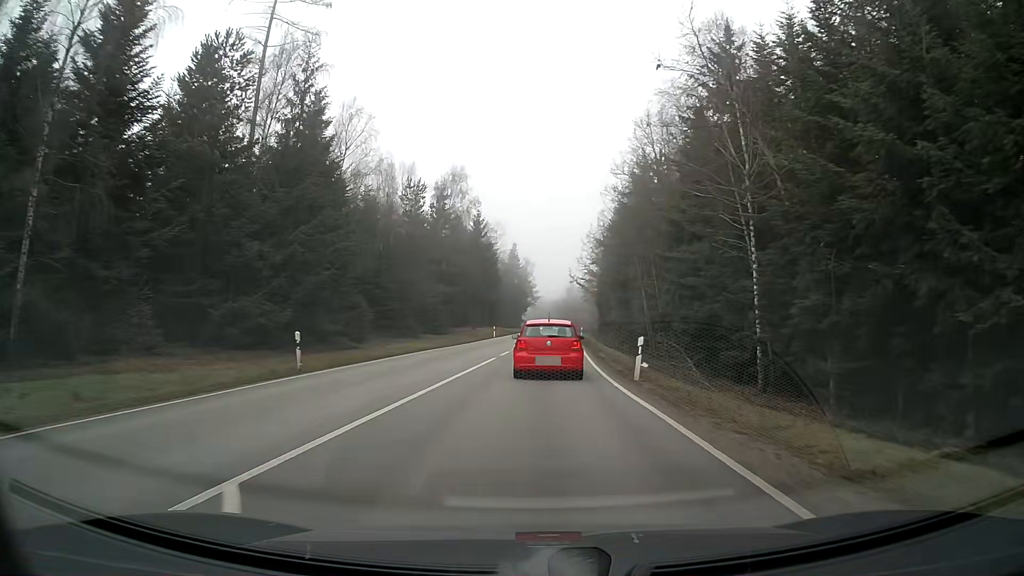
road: secondary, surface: asphalt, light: Day
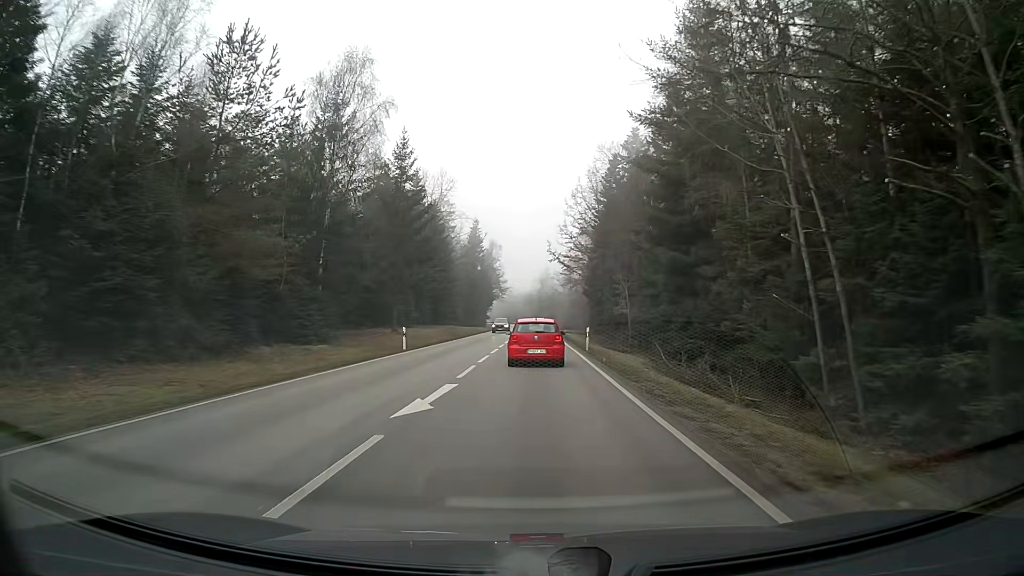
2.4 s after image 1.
(+0.6, +35.7) m; +2°
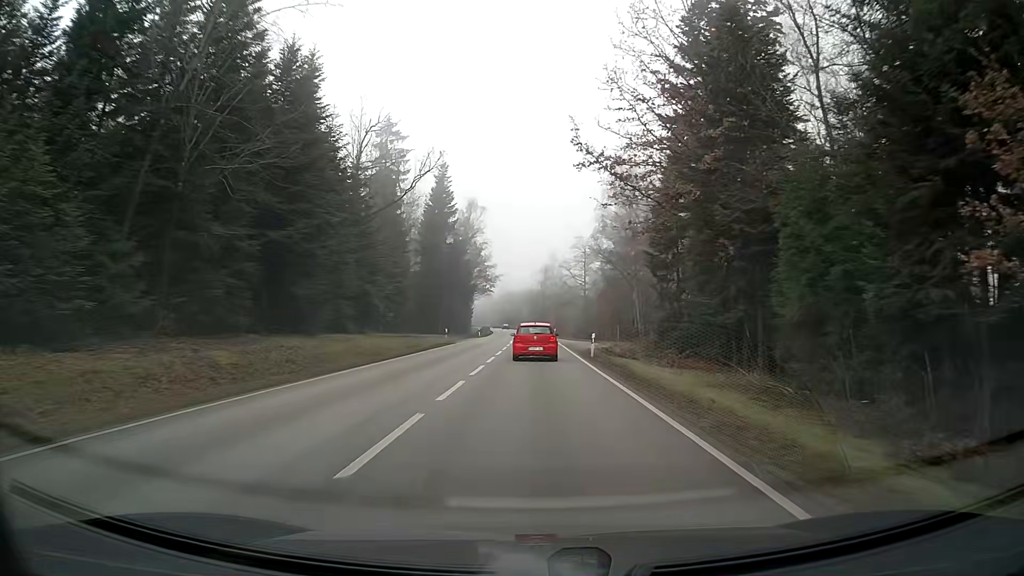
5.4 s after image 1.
(0.0, +52.8) m; 0°
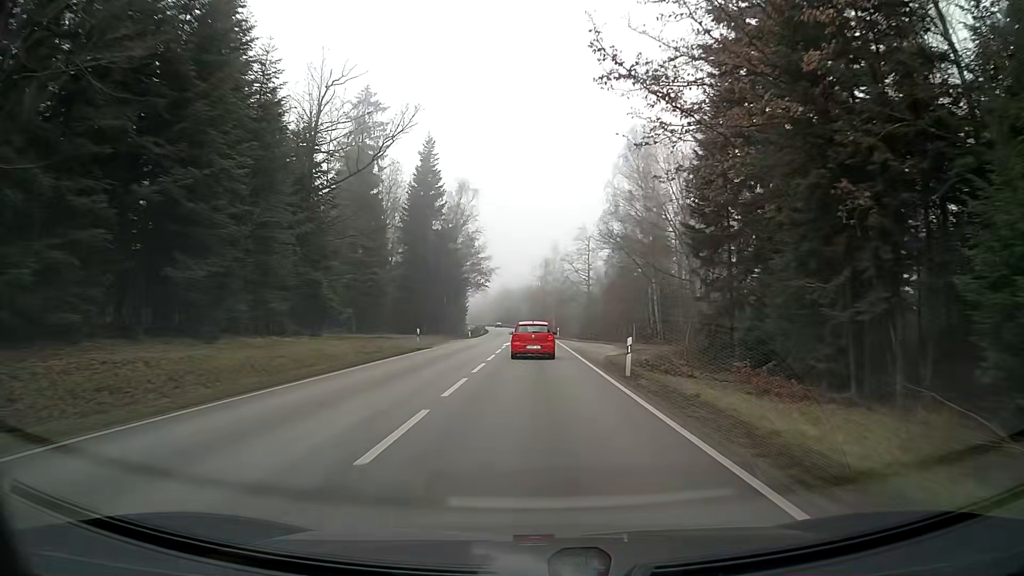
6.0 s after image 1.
(0.0, +11.6) m; 0°
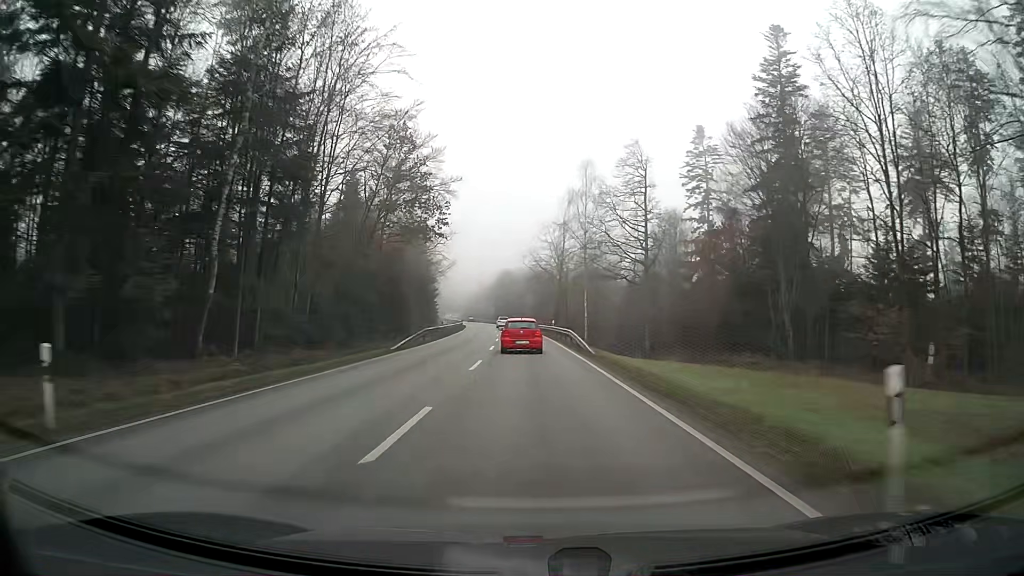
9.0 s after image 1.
(0.0, +61.1) m; 0°
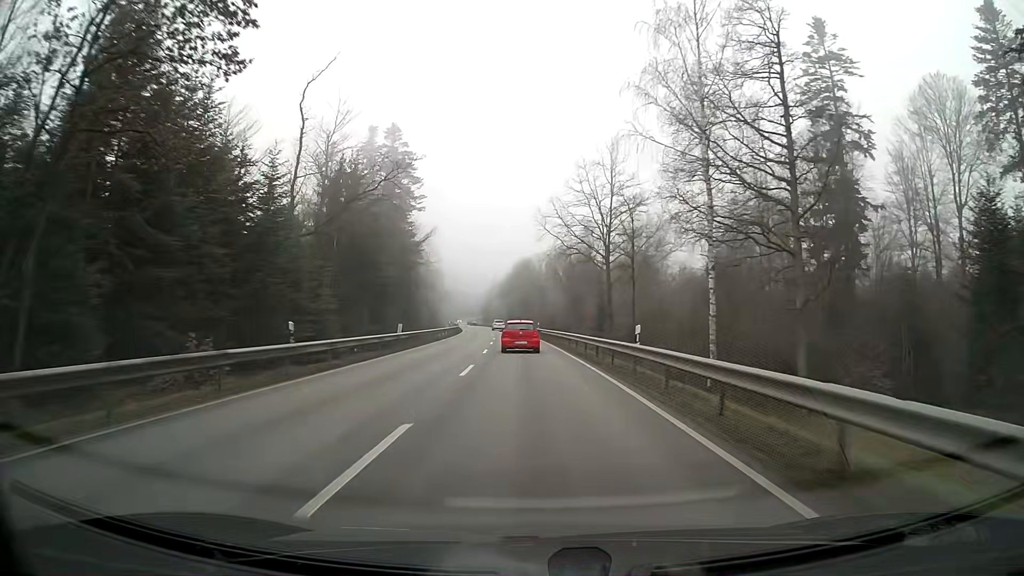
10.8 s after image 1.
(-0.6, +37.7) m; -2°
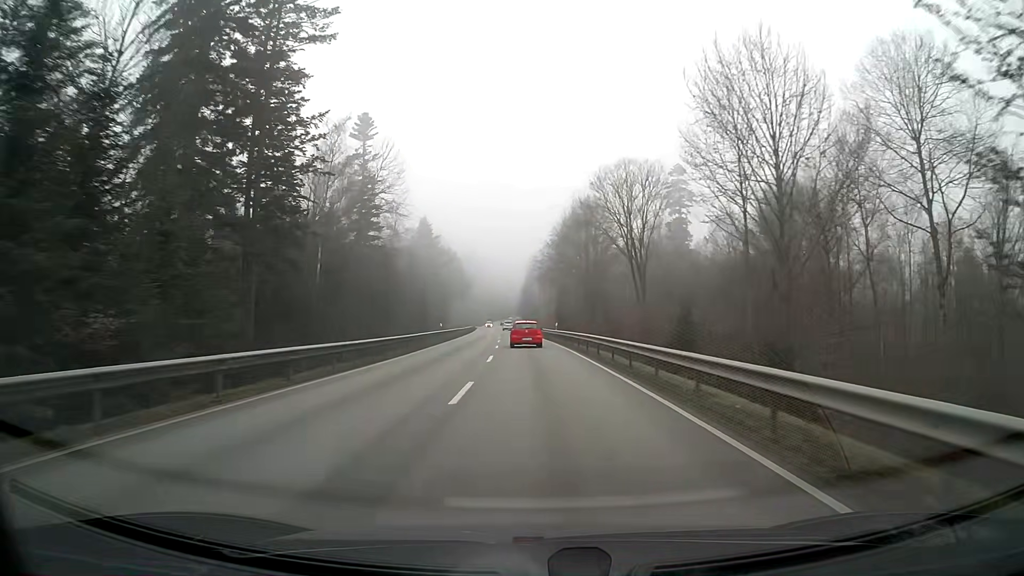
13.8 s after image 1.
(-2.2, +65.8) m; -4°
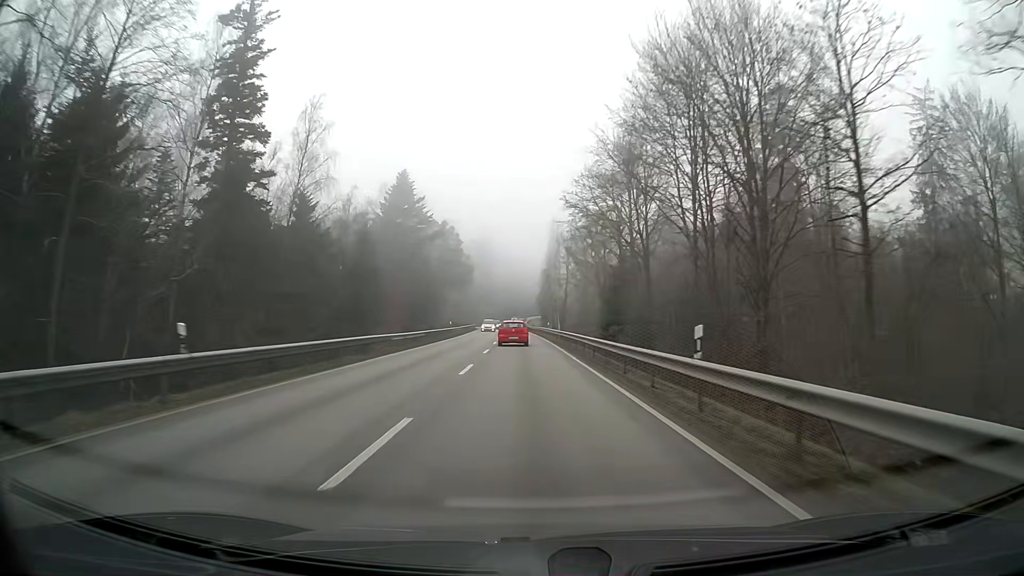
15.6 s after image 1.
(-0.8, +42.0) m; -2°
